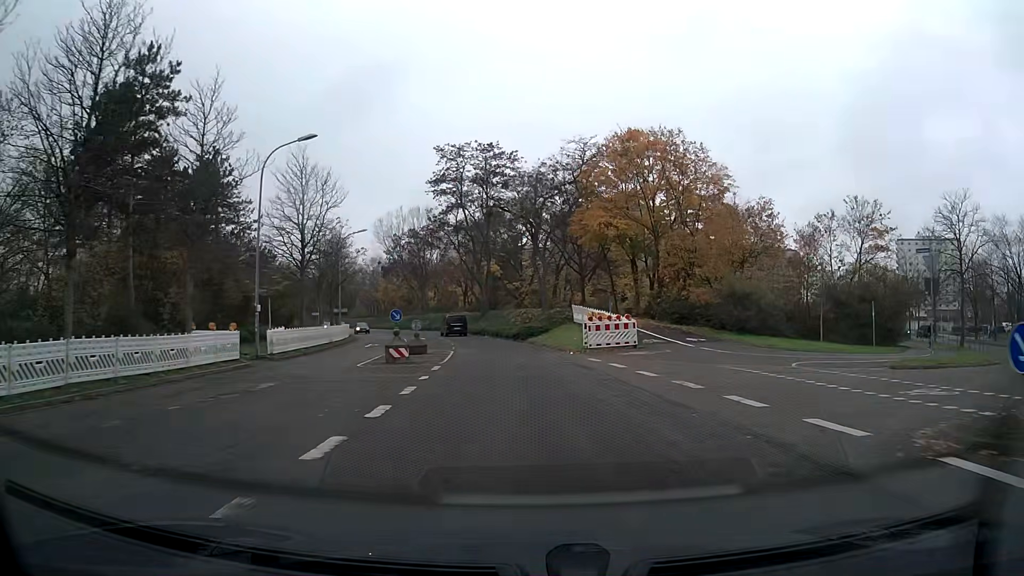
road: tertiary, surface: asphalt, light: Day
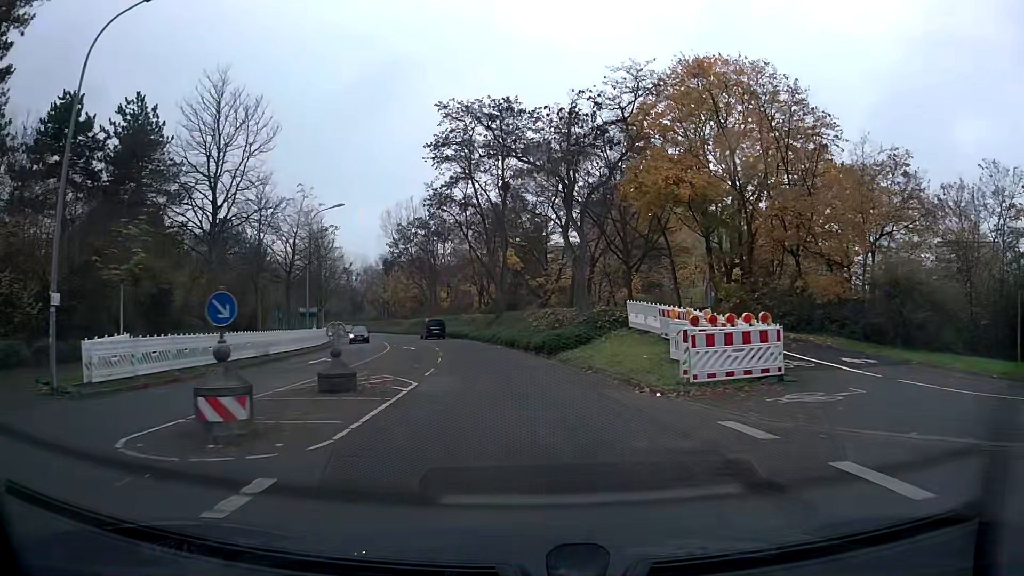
(-0.2, +14.5) m; -2°
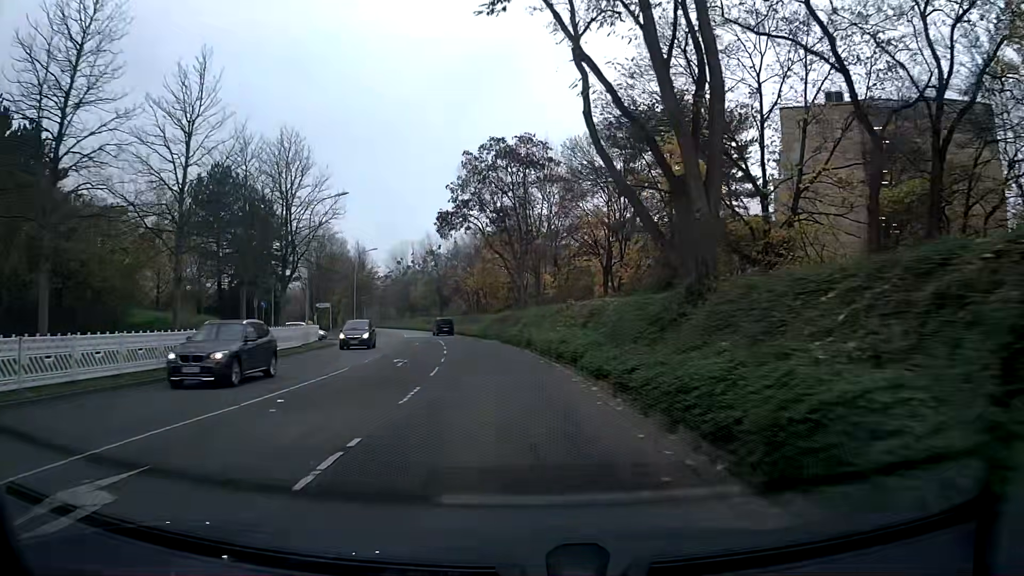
(-3.2, +37.3) m; -10°
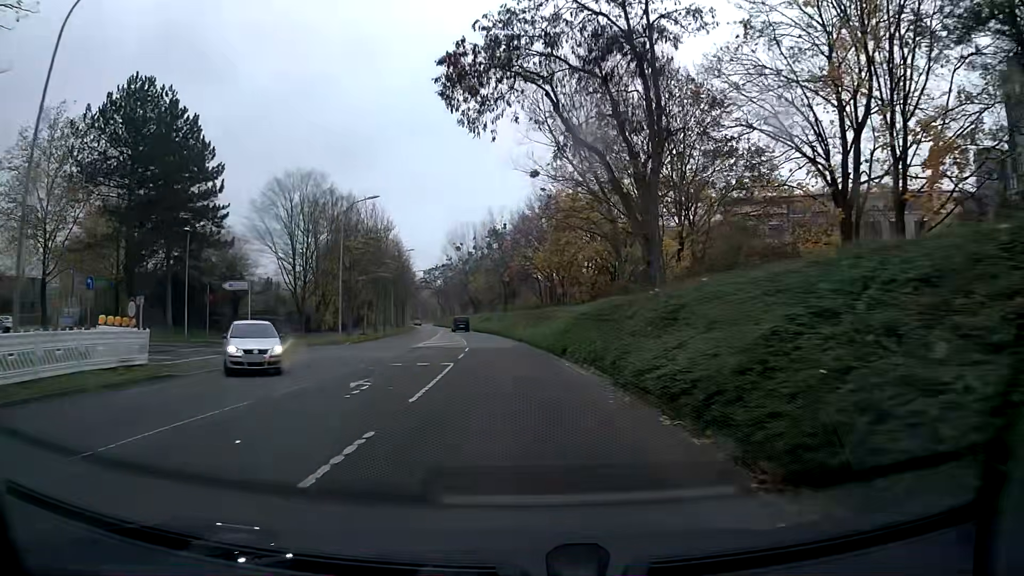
(-1.8, +30.1) m; -6°
(0, +10) (-1, +20) (-1, +30) (-2, +40) (-3, +50) (-5, +60) (-6, +70) (-8, +80) (-9, +89) (-11, +99) m
